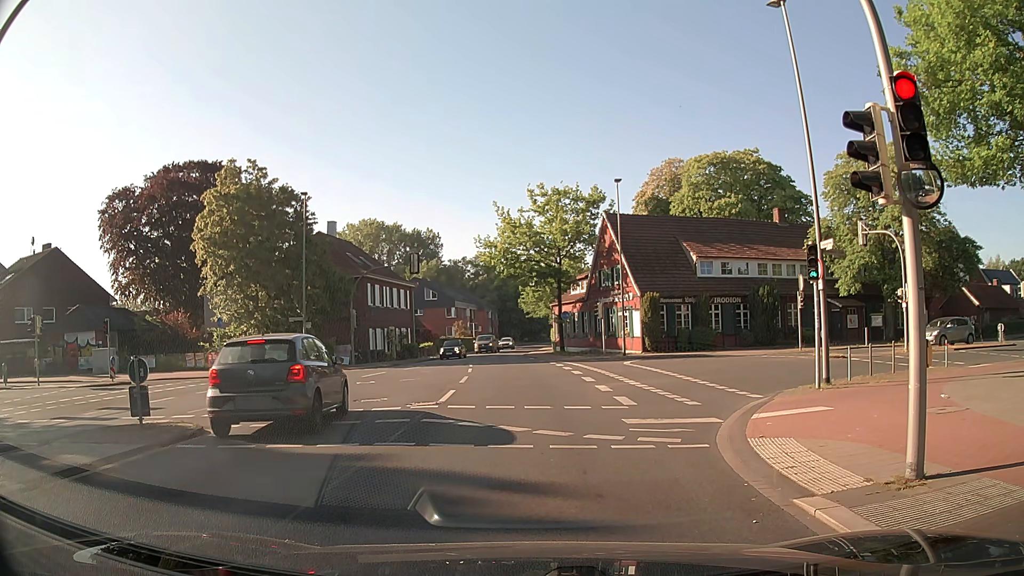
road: secondary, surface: asphalt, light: Day
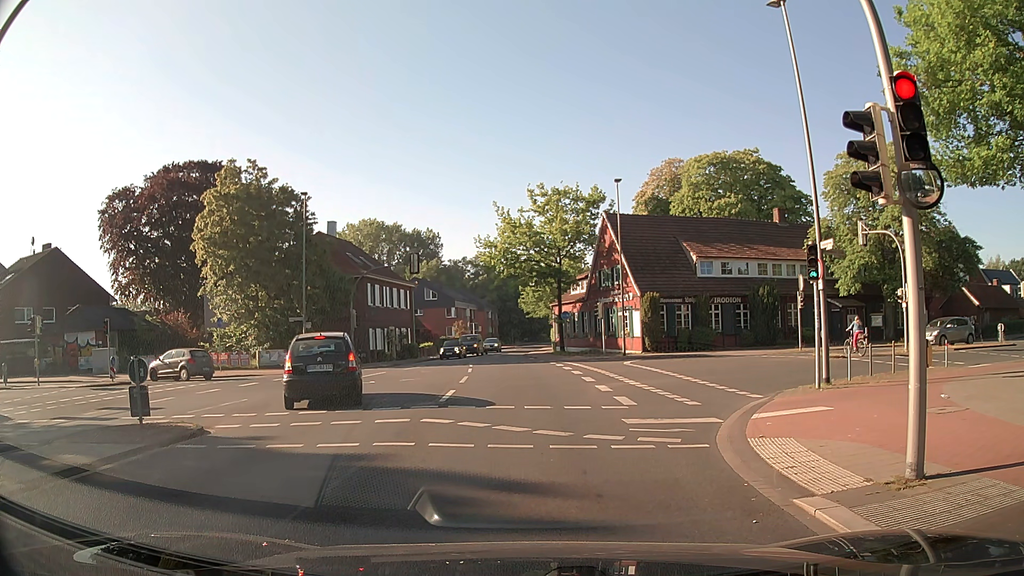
(0.0, 0.0) m; 0°
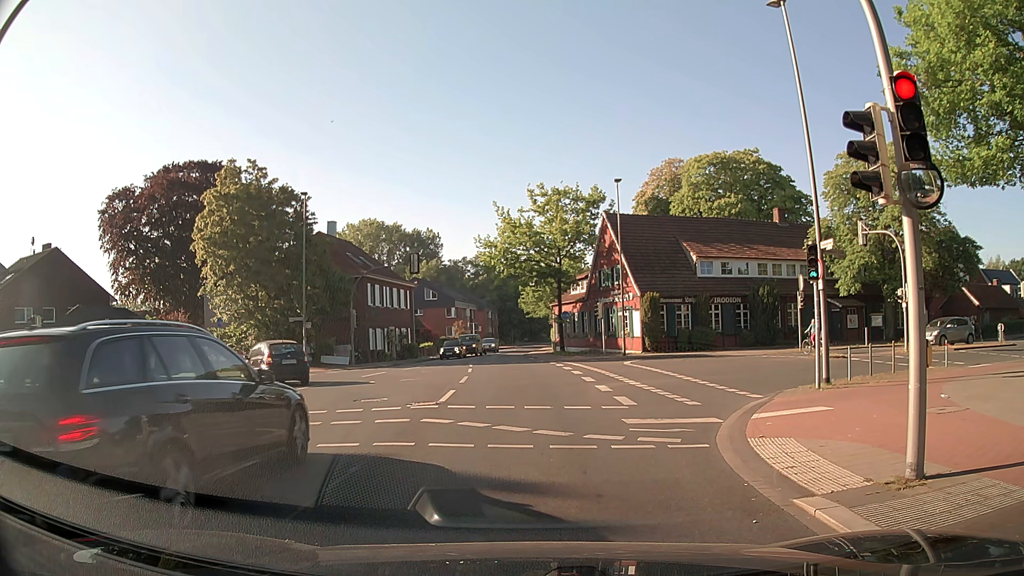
(0.0, 0.0) m; 0°
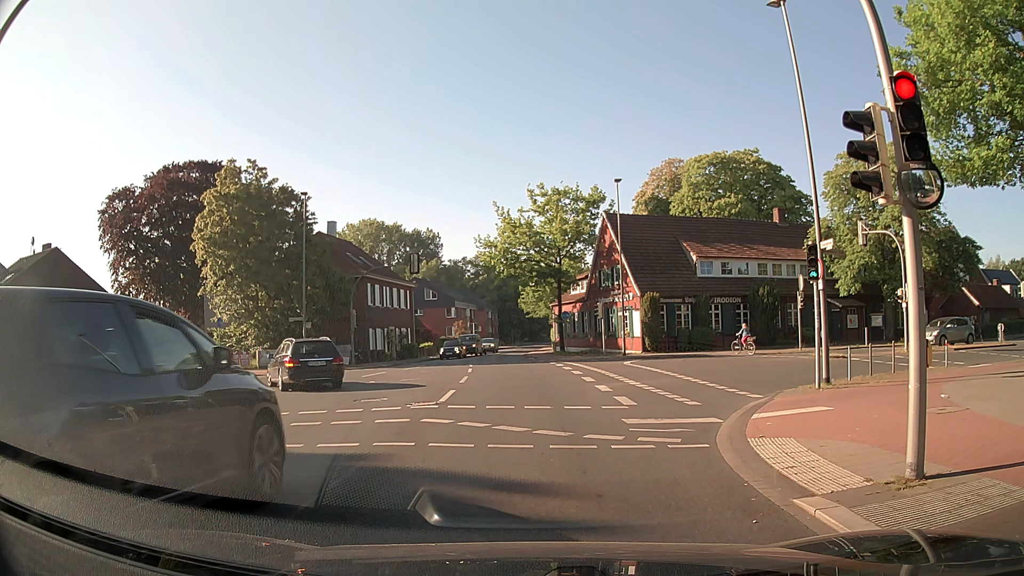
(0.0, 0.0) m; 0°
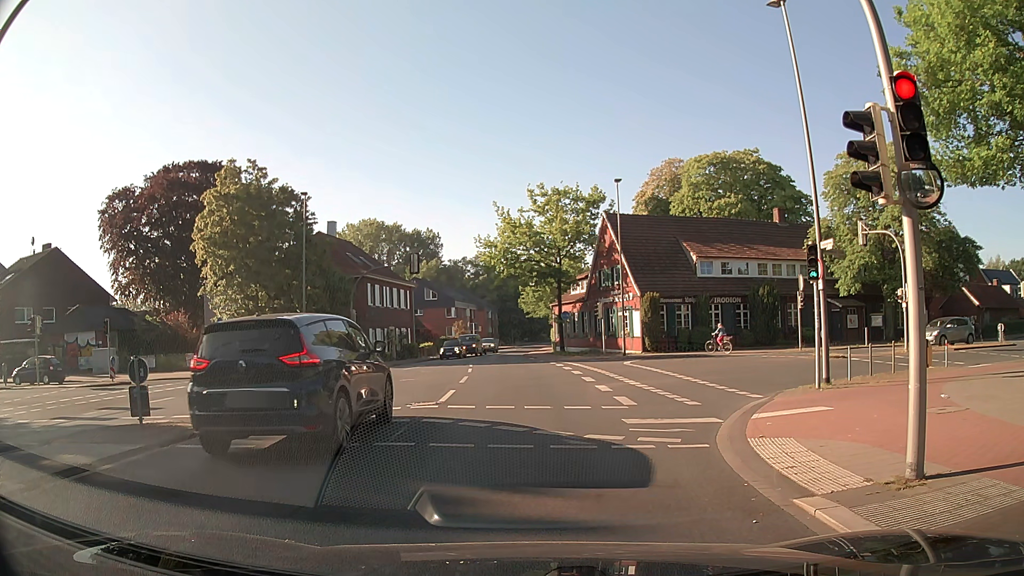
(0.0, 0.0) m; 0°
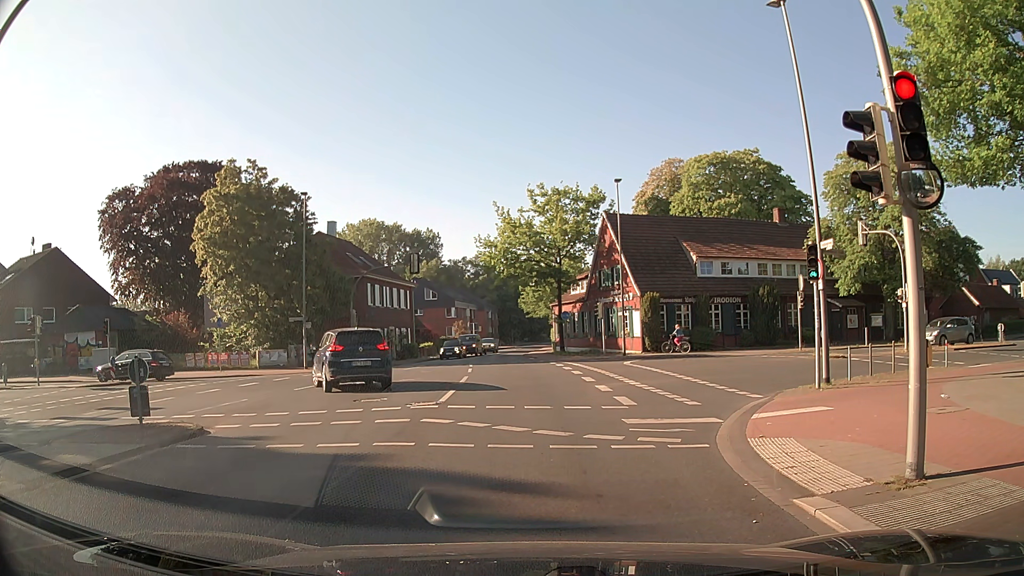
(0.0, 0.0) m; 0°
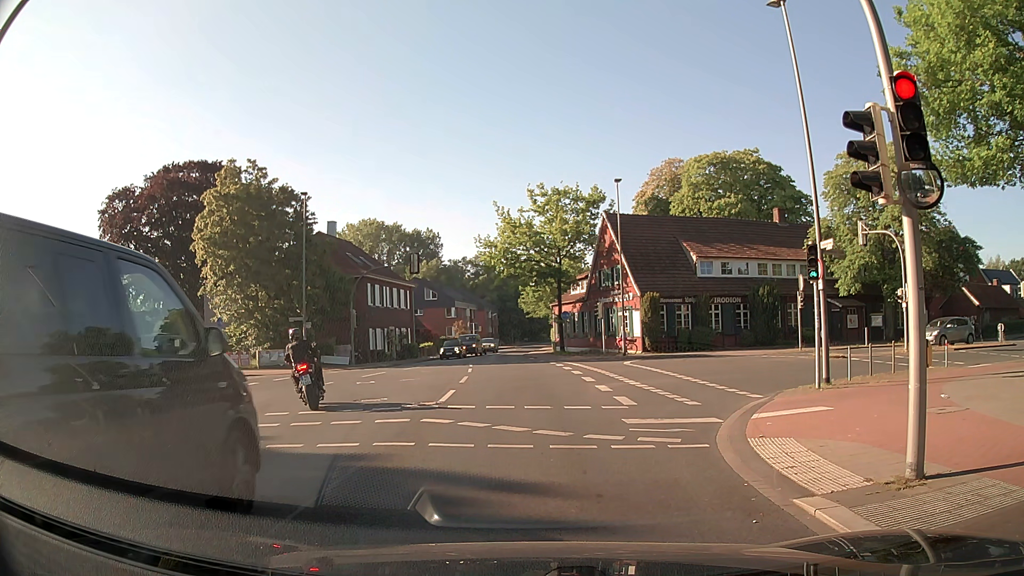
(0.0, 0.0) m; 0°
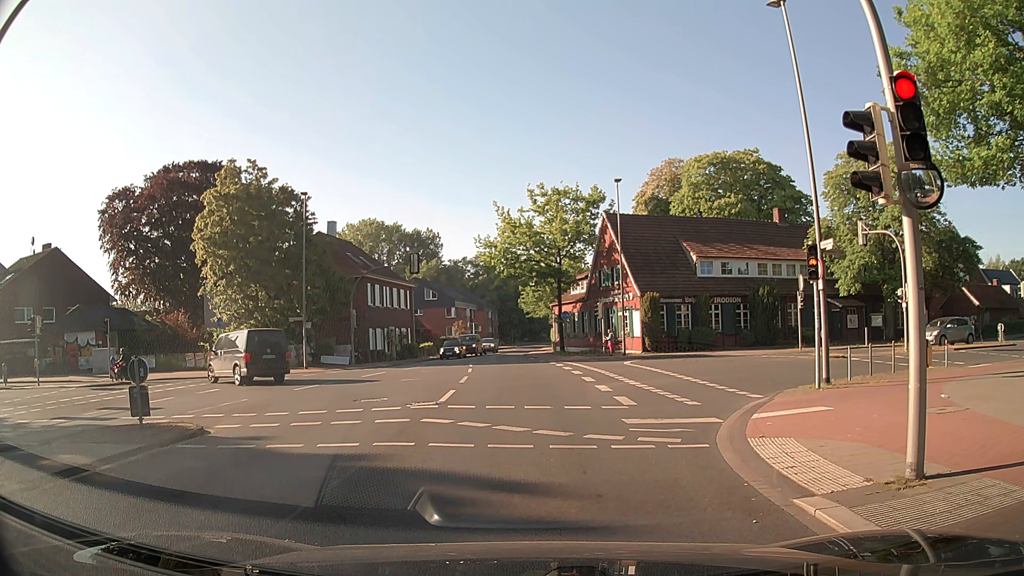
(0.0, 0.0) m; 0°
